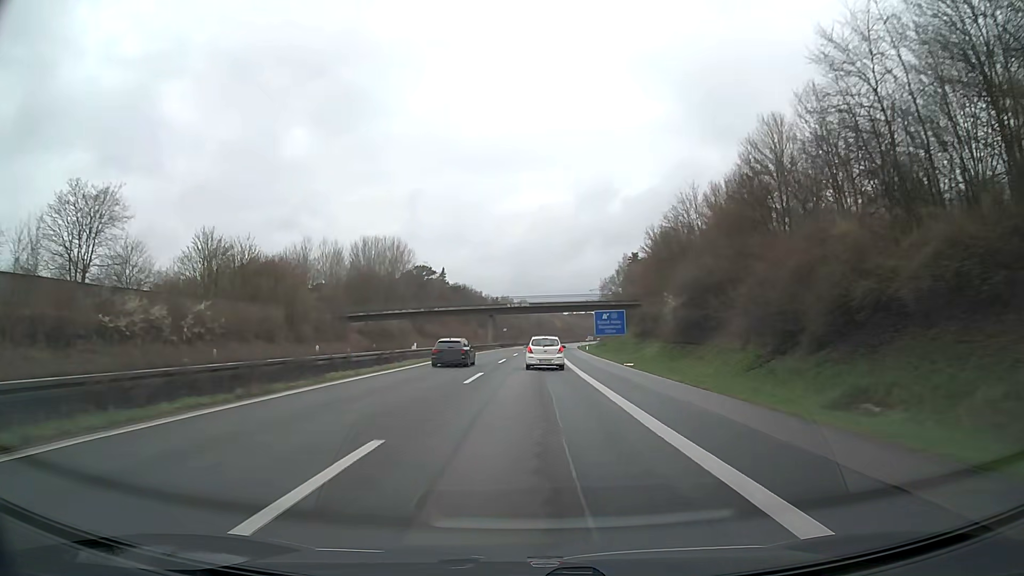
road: motorway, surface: asphalt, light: Day
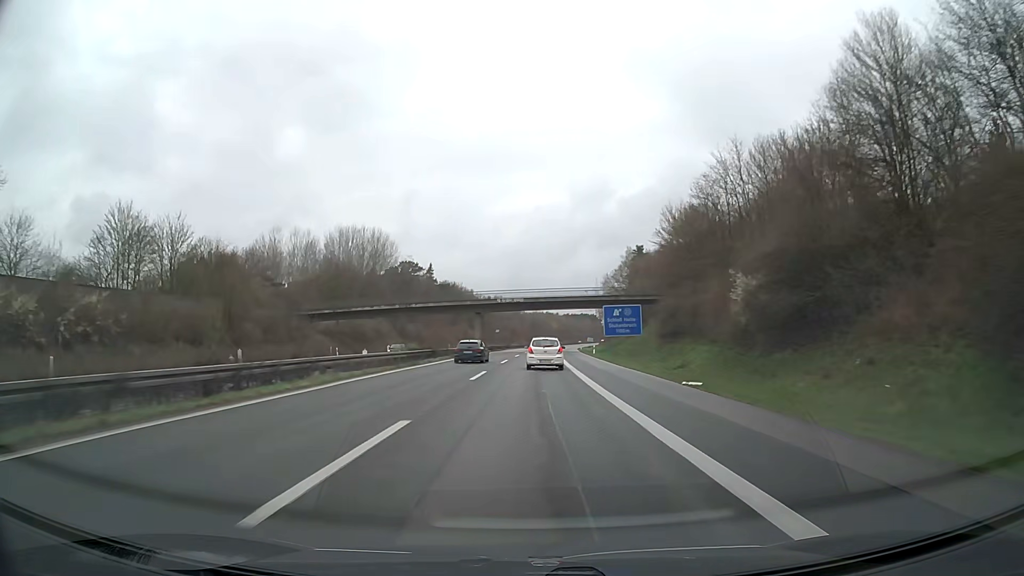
(0.0, +15.8) m; 0°
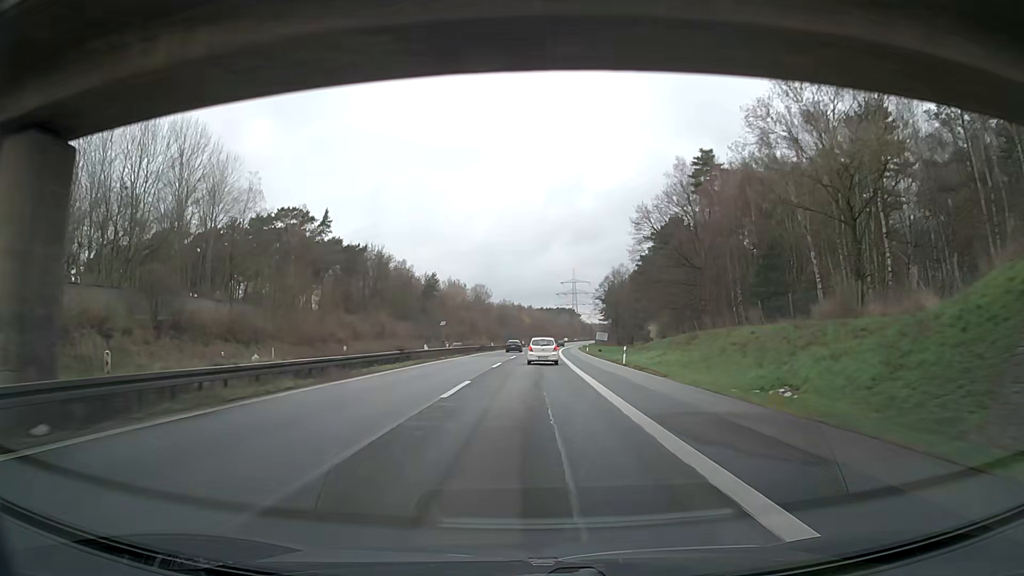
(+1.5, +79.8) m; +2°
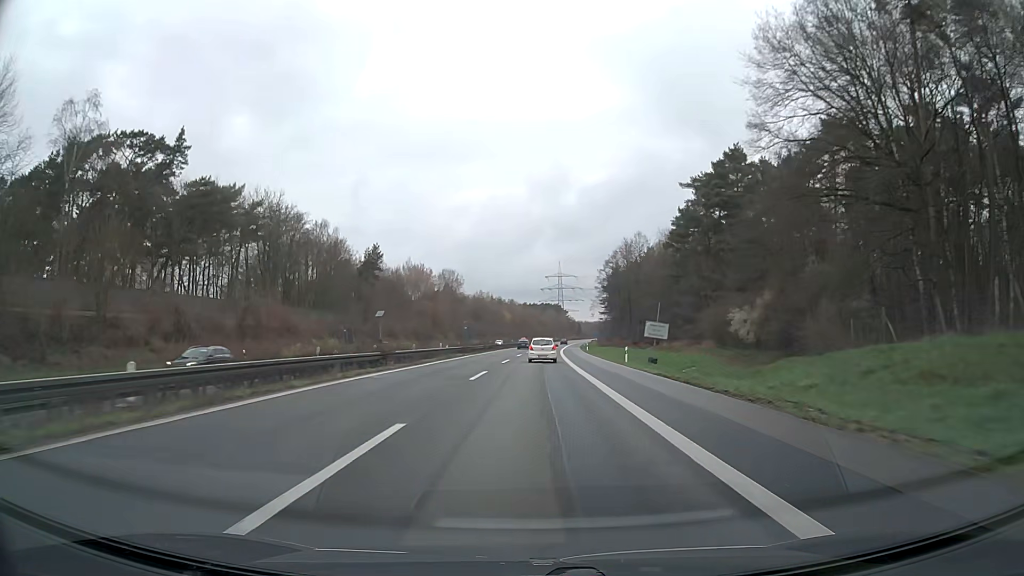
(+0.7, +48.4) m; +1°
